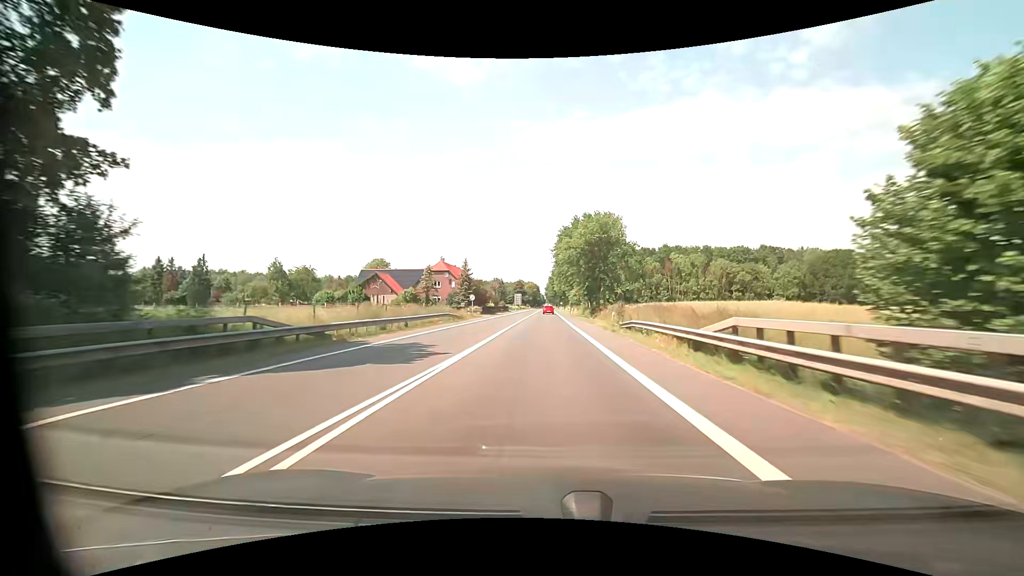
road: primary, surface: asphalt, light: Day
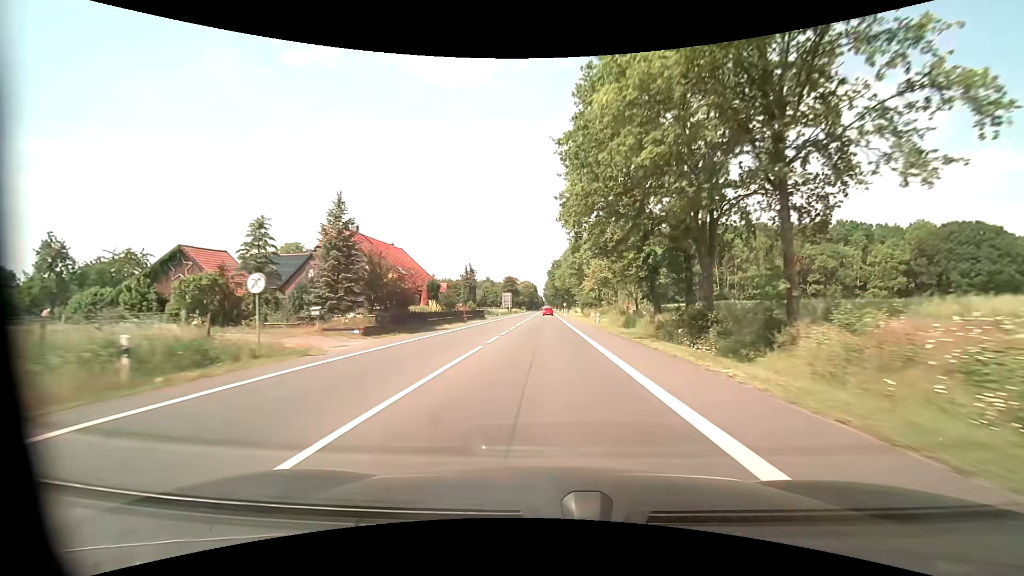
(-0.1, +45.7) m; 0°
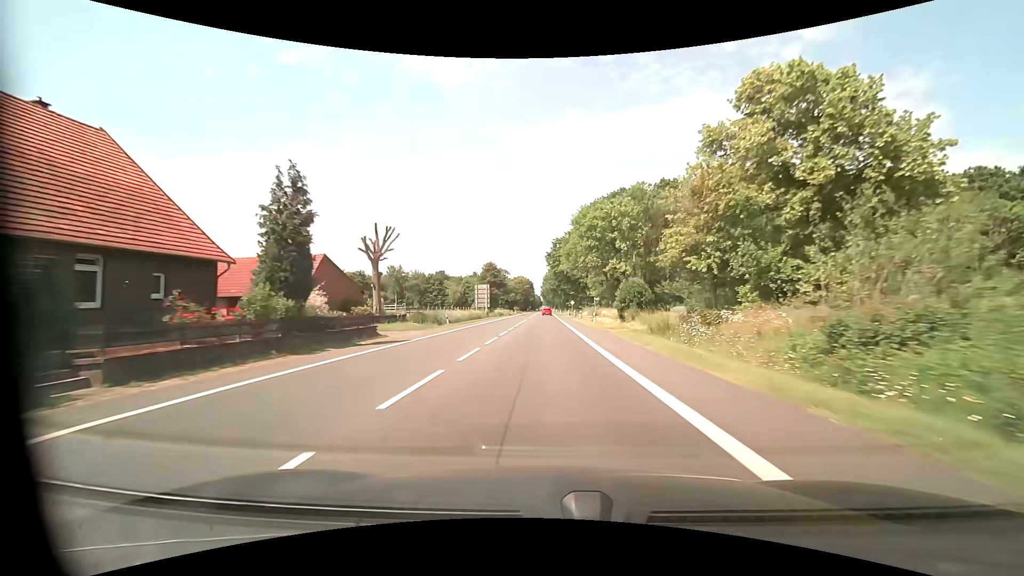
(+0.1, +48.8) m; 0°
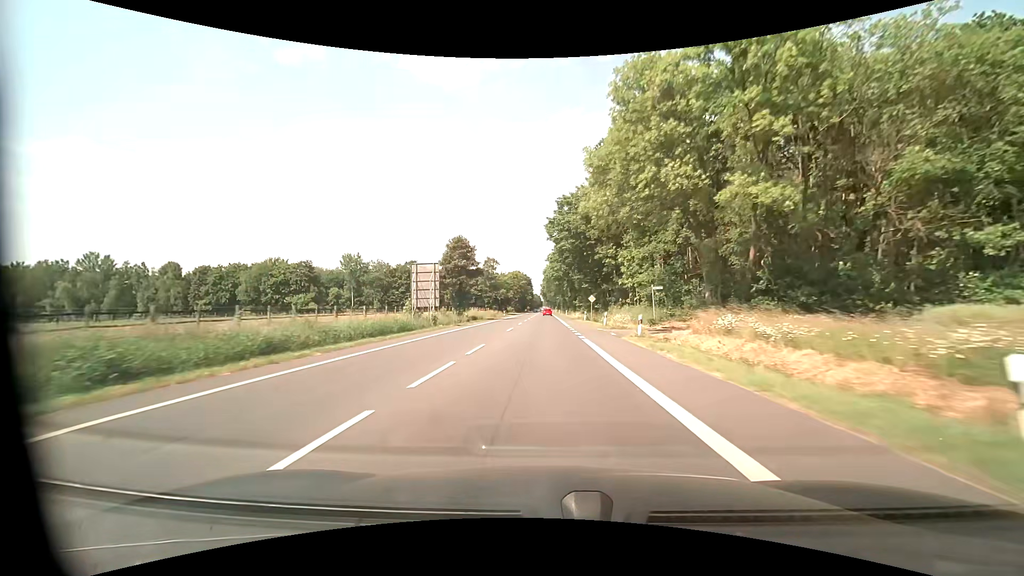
(-0.1, +39.8) m; 0°
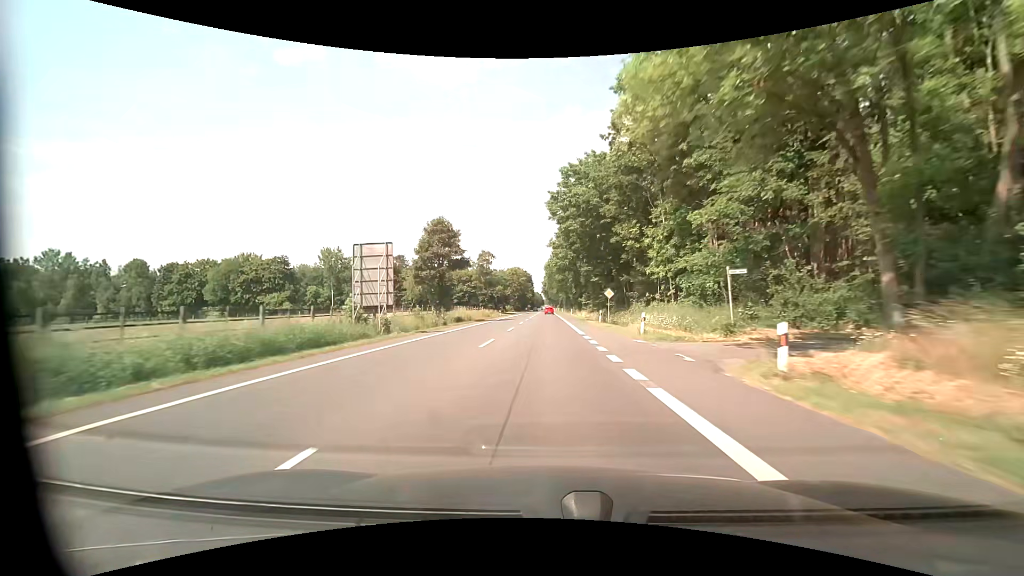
(-0.1, +13.7) m; 0°
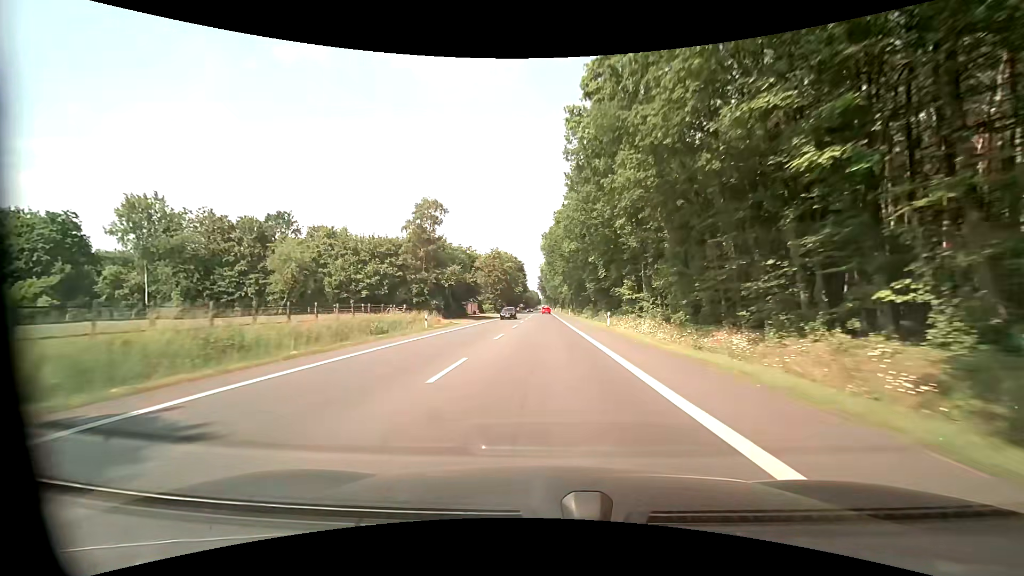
(-0.2, +56.2) m; 0°
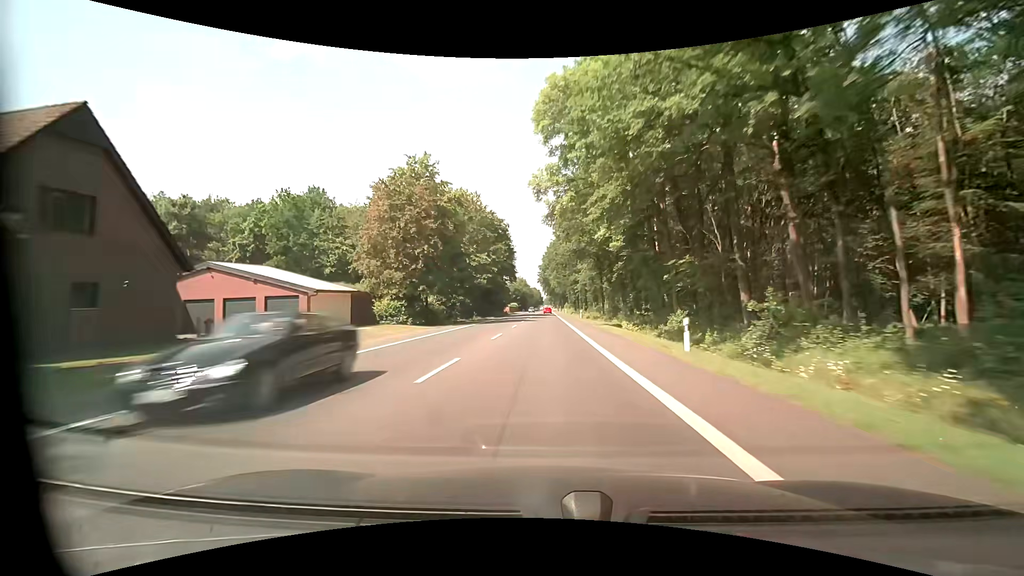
(+0.1, +72.4) m; 0°
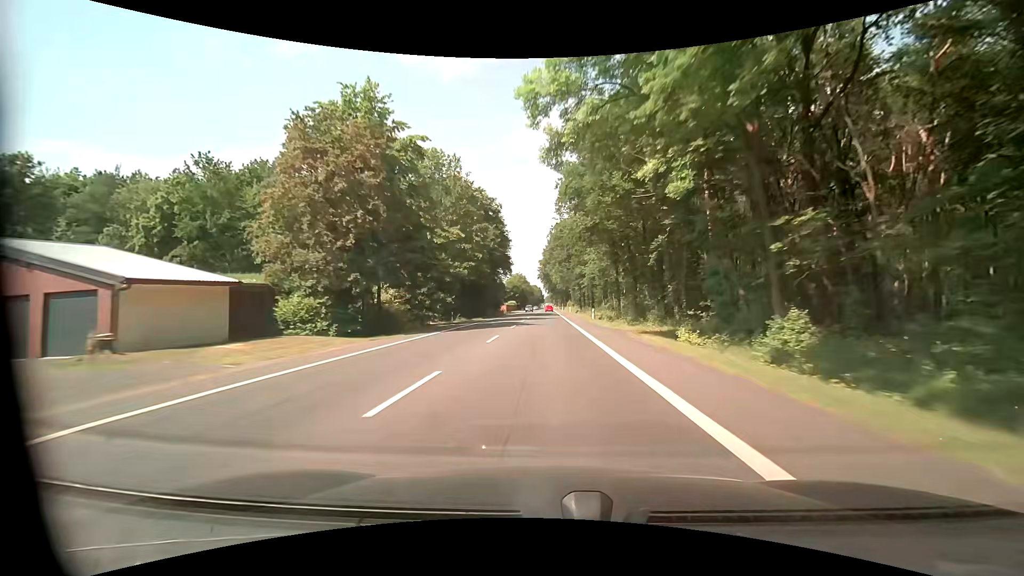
(0.0, +14.7) m; 0°
(0, +10) (0, +20) (0, +30) (0, +40) (0, +50) (0, +60) (0, +70) (0, +80) (-1, +90) (-1, +100) m
